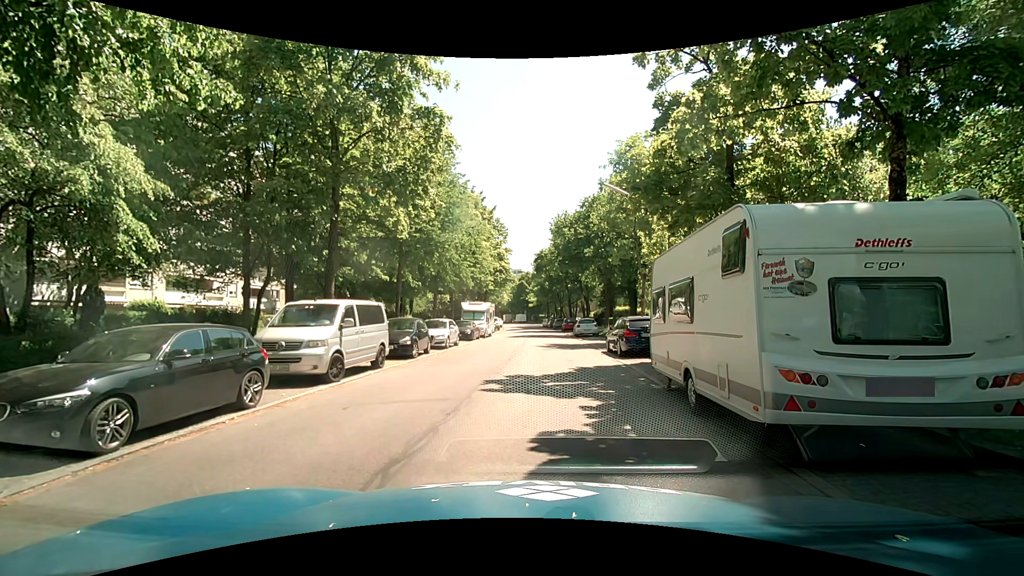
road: residential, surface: asphalt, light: Day
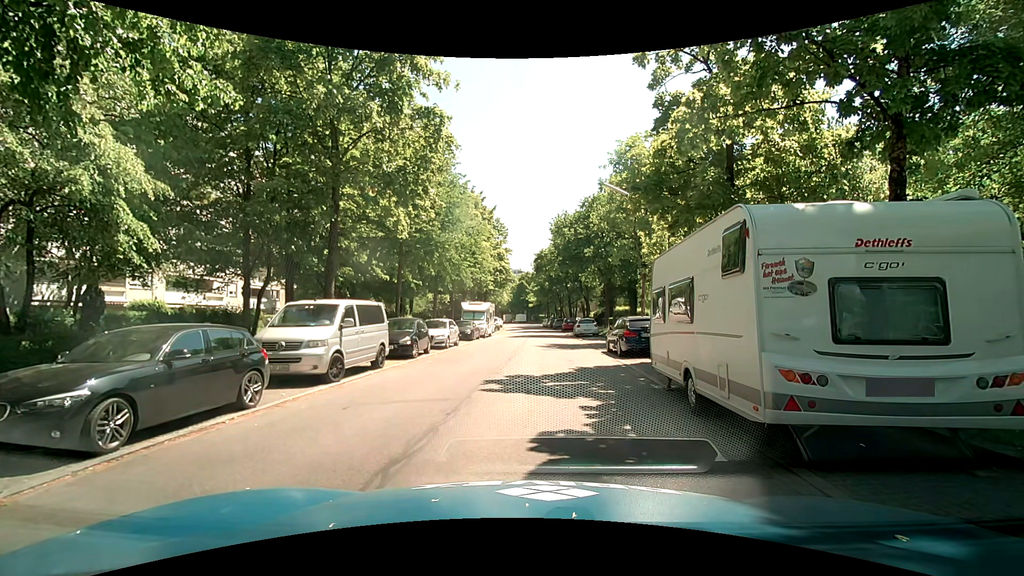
(0.0, 0.0) m; 0°
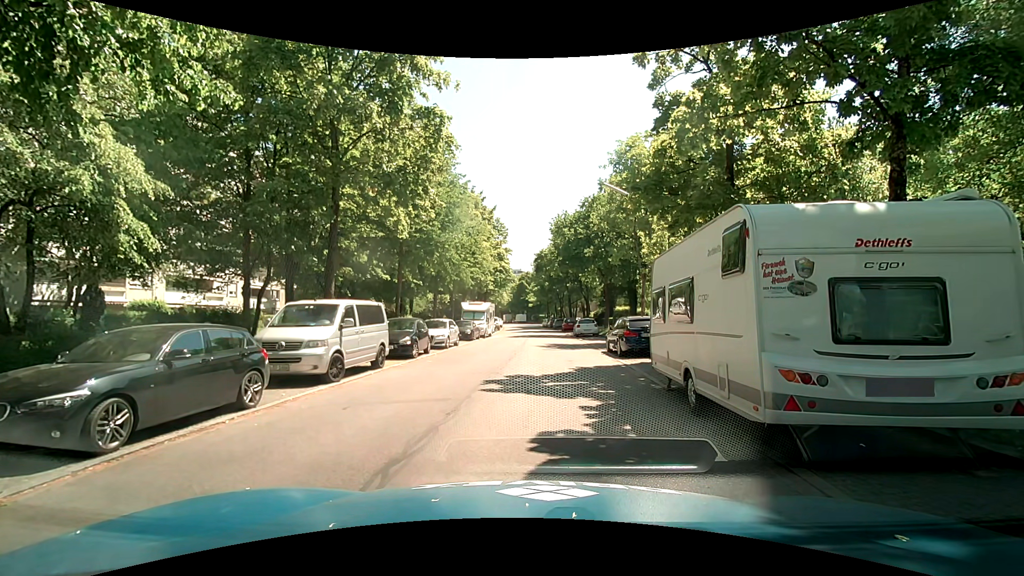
(0.0, 0.0) m; 0°
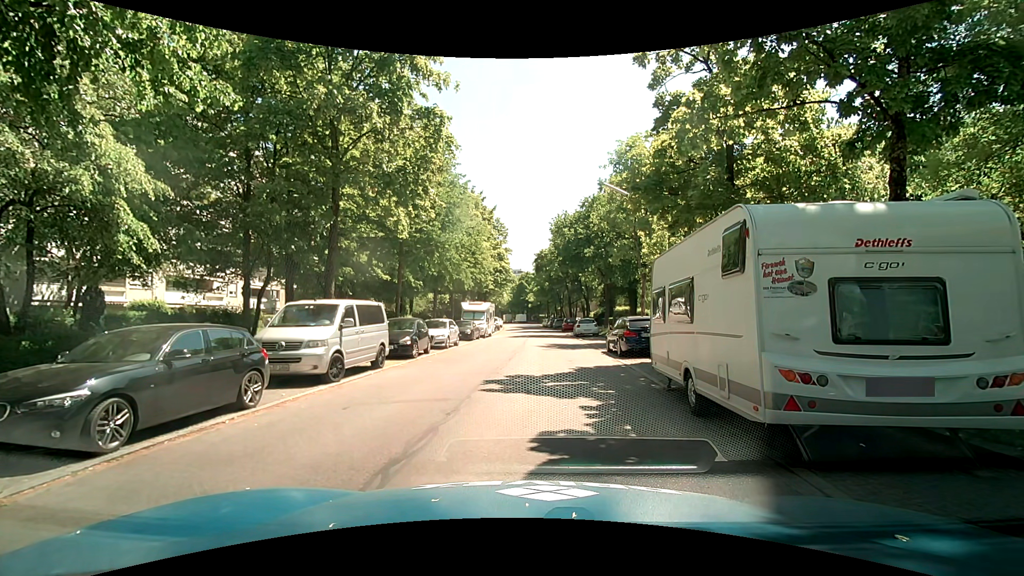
(0.0, 0.0) m; 0°
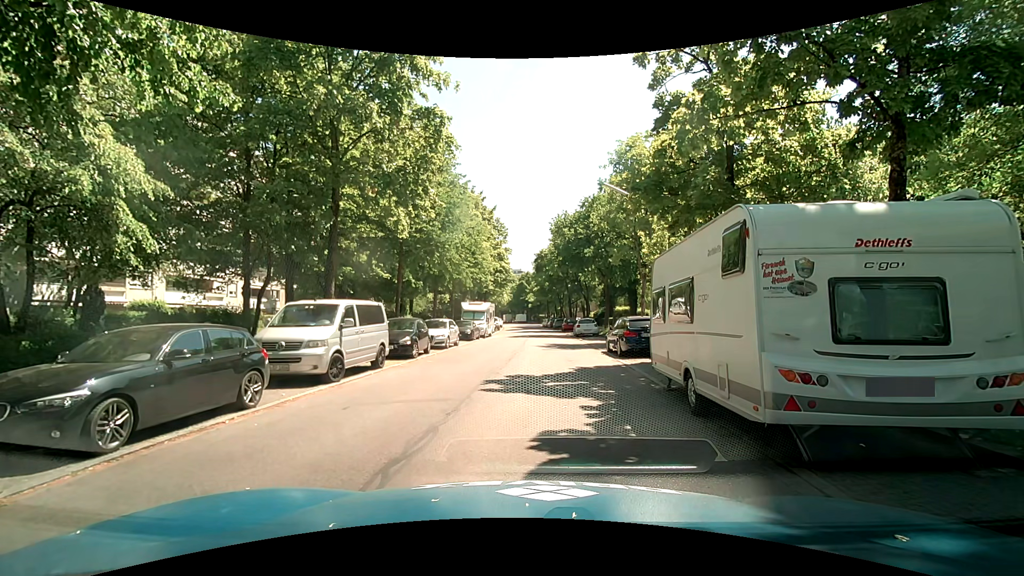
(0.0, 0.0) m; 0°
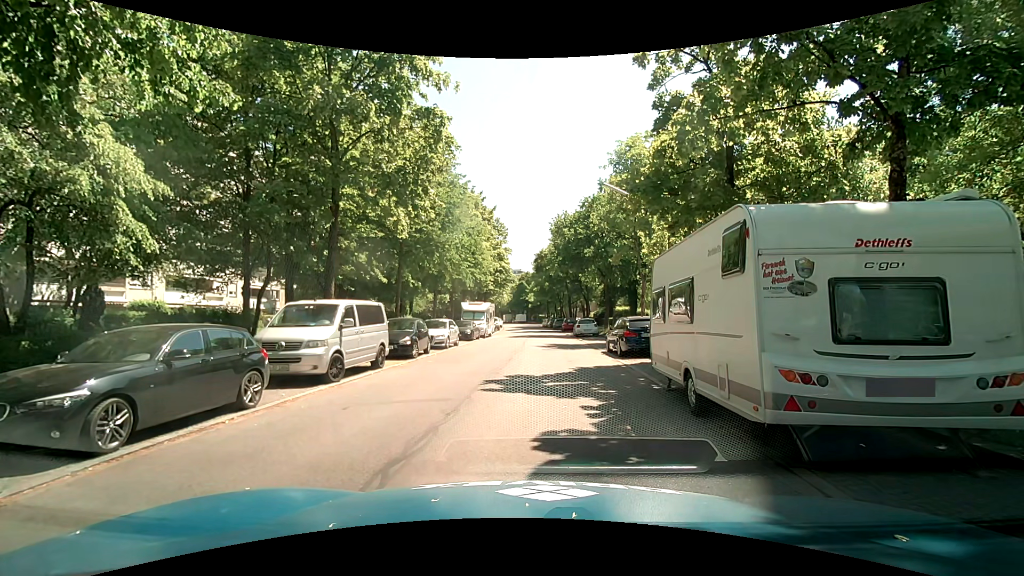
(0.0, +0.1) m; 0°
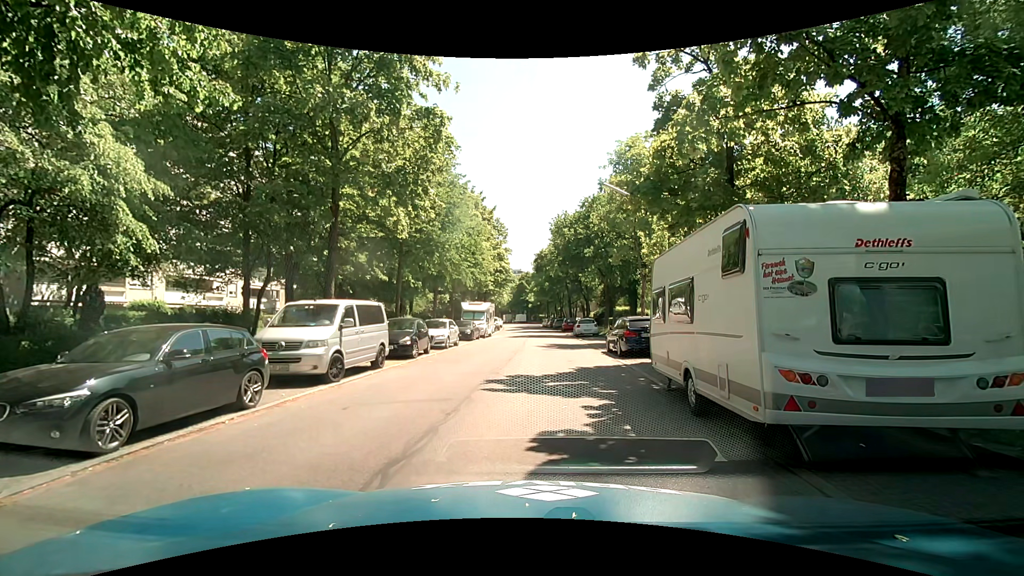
(0.0, 0.0) m; 0°
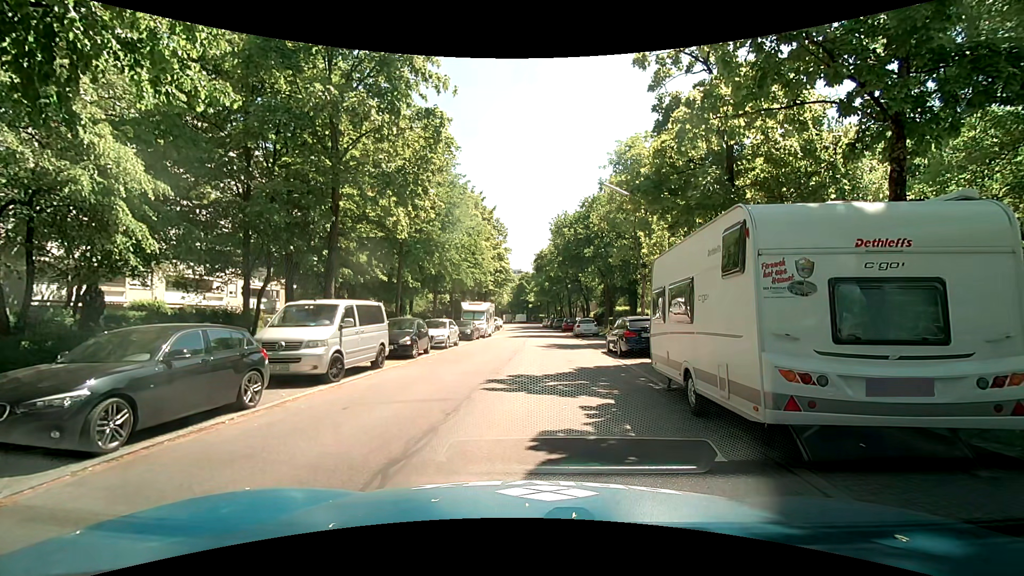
(0.0, 0.0) m; 0°
